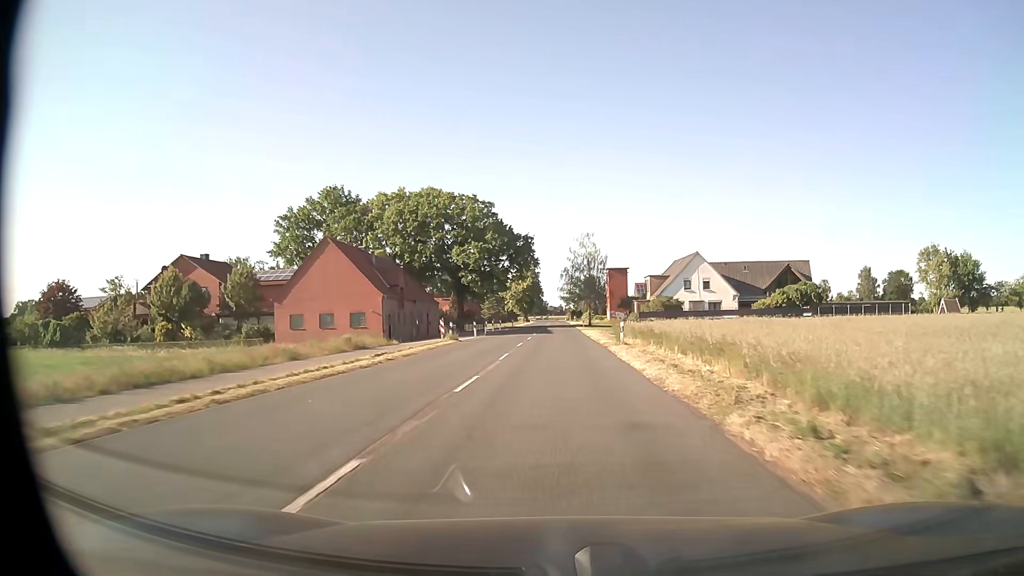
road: secondary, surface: asphalt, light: Day
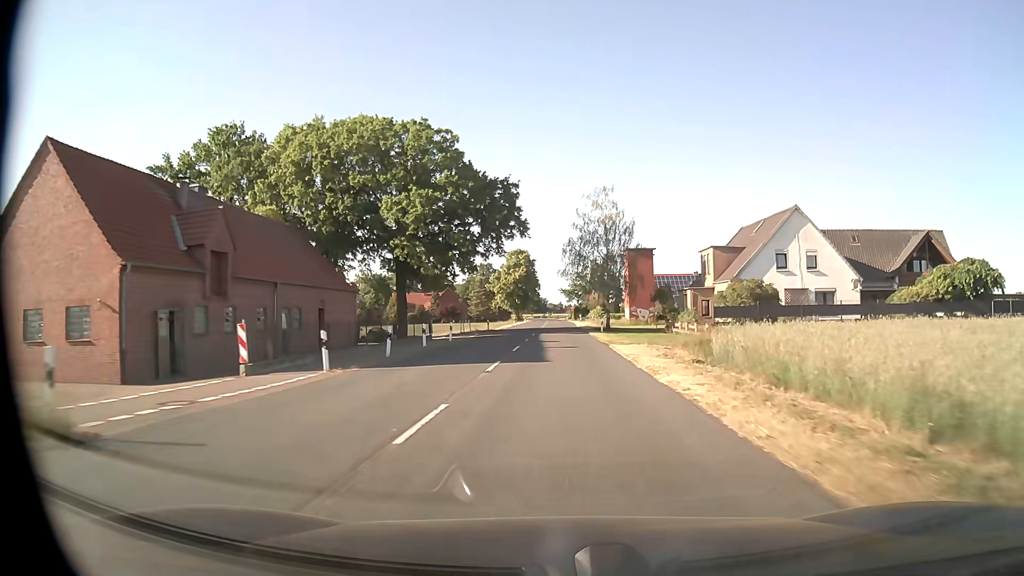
(-0.1, +32.2) m; 0°
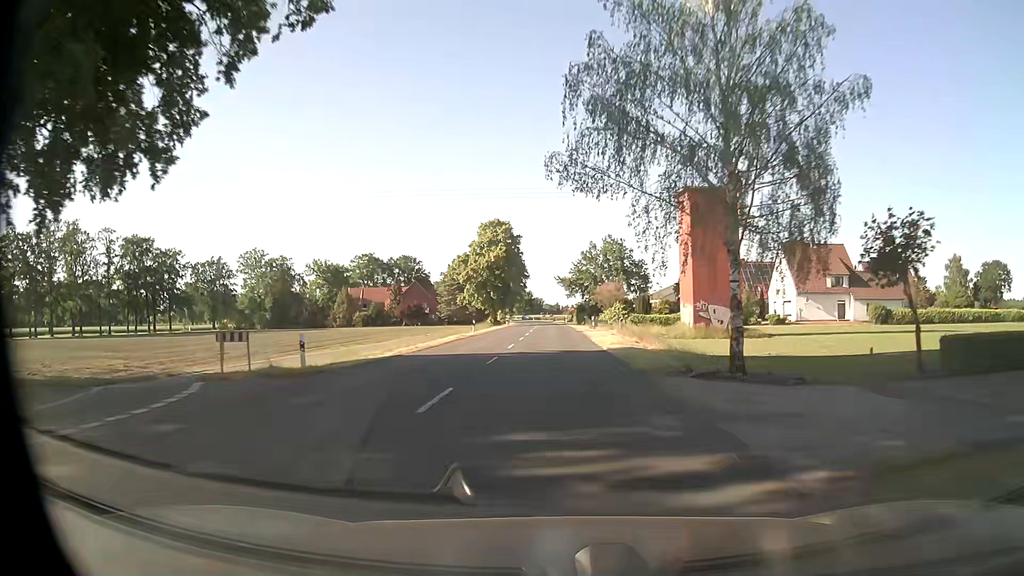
(+0.2, +43.0) m; 0°
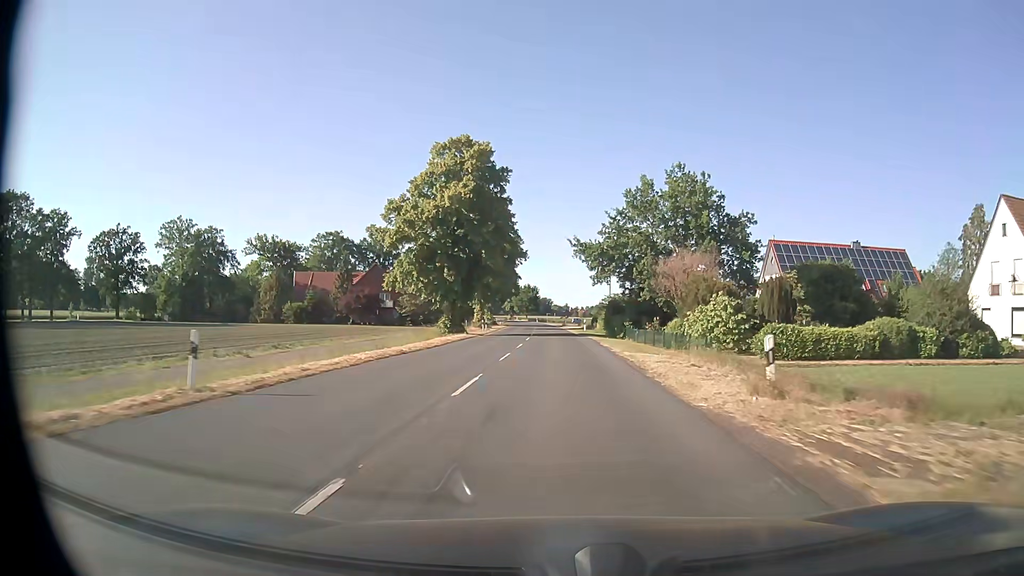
(-0.6, +43.1) m; -1°
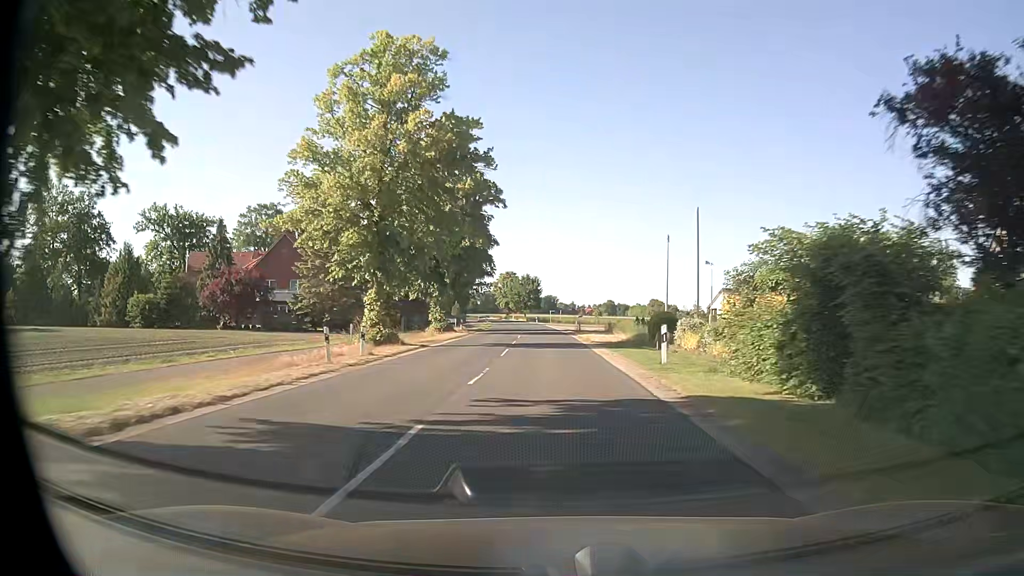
(0.0, +43.1) m; 0°
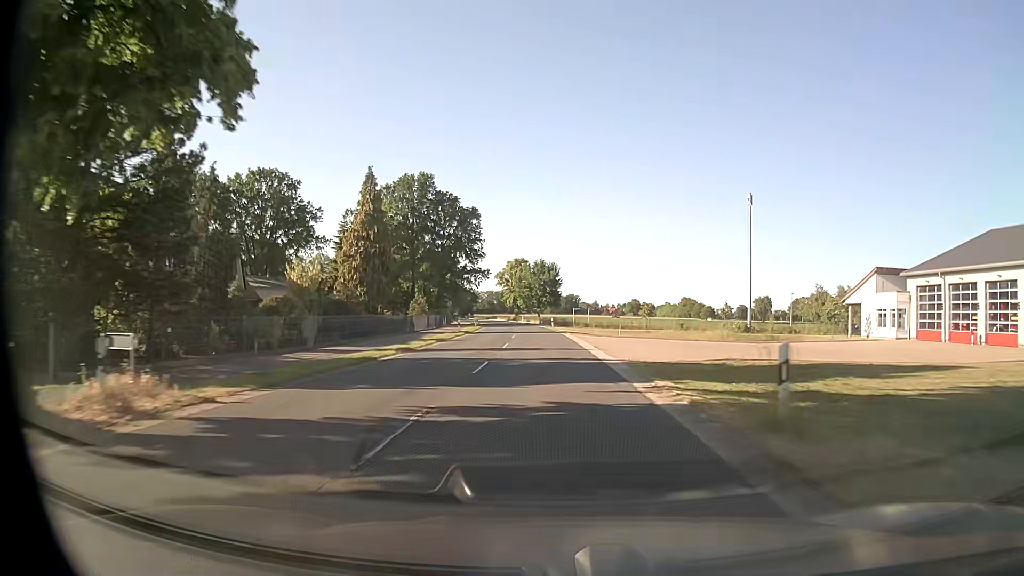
(-0.7, +43.1) m; -2°
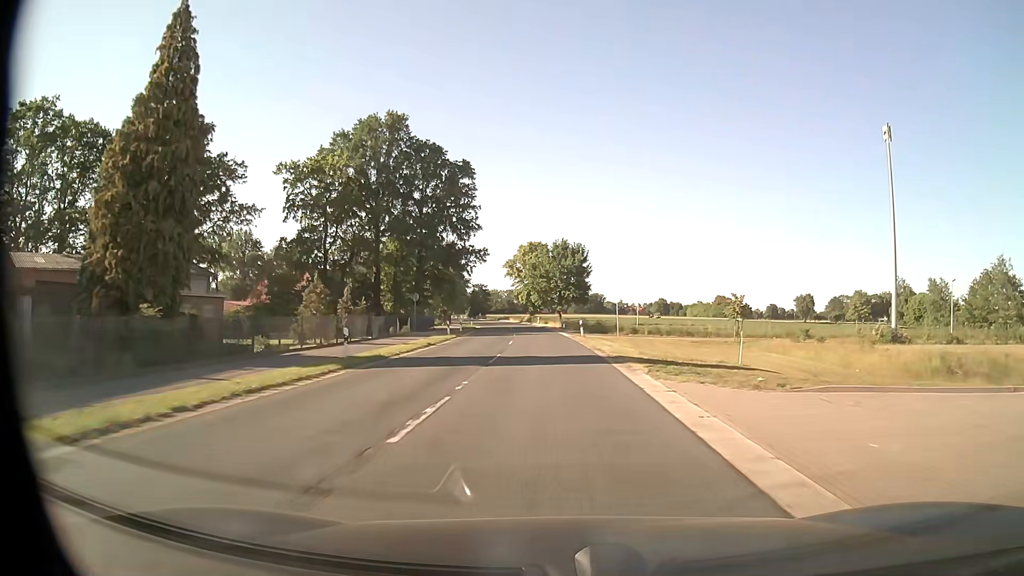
(-0.7, +32.3) m; -2°
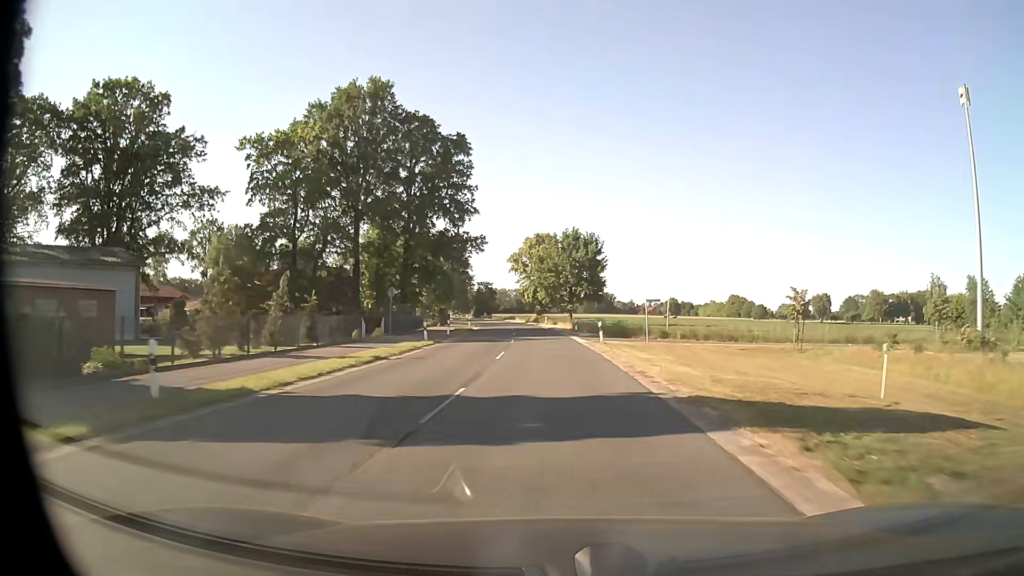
(-0.1, +10.8) m; -1°
(0, +10) (0, +20) (-1, +30) (-1, +40) (-2, +50) (-2, +60) (-3, +70) (-4, +80) (-5, +90) (-7, +100) m
